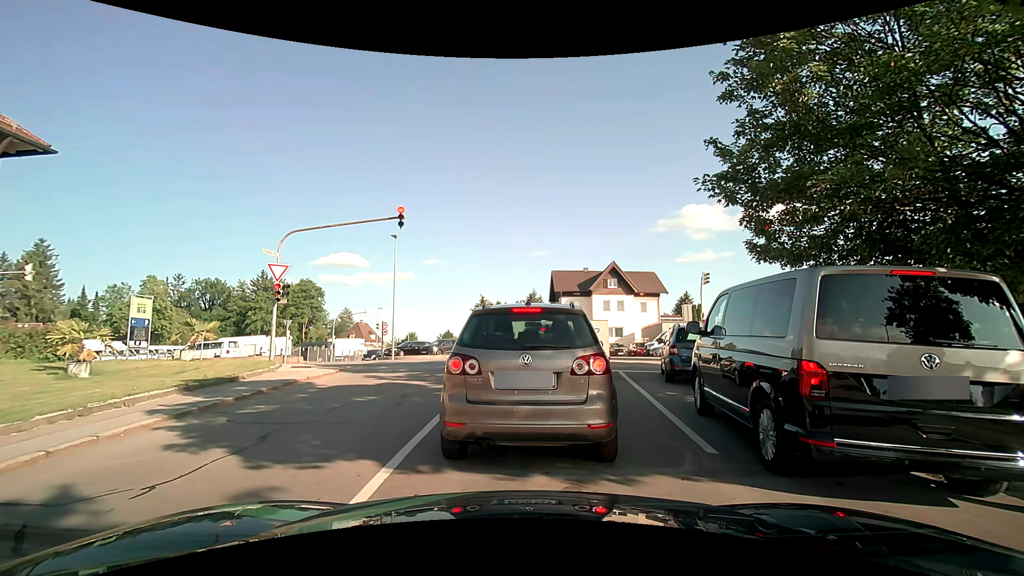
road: residential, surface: asphalt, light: Day
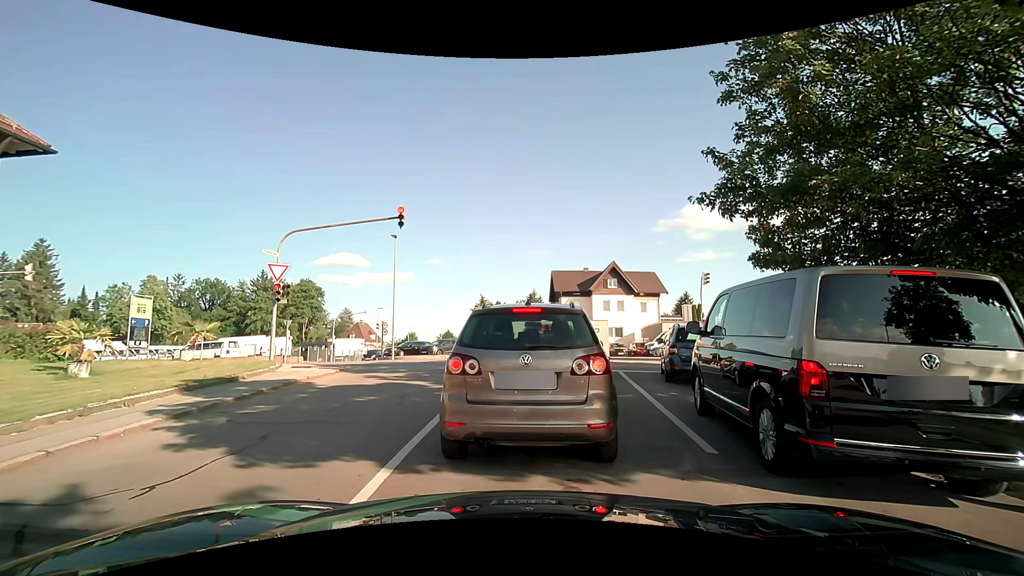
(0.0, 0.0) m; 0°
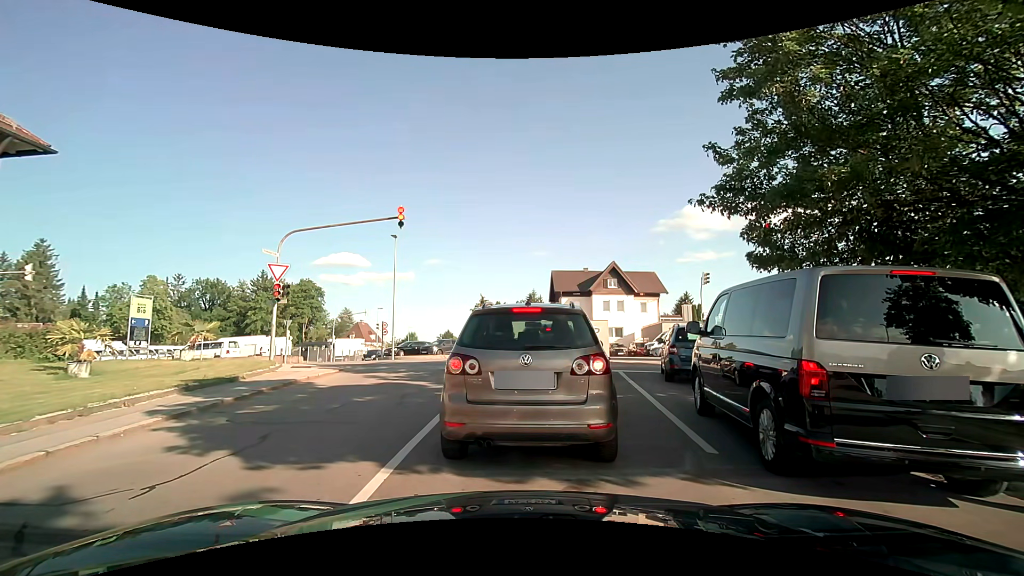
(0.0, 0.0) m; 0°
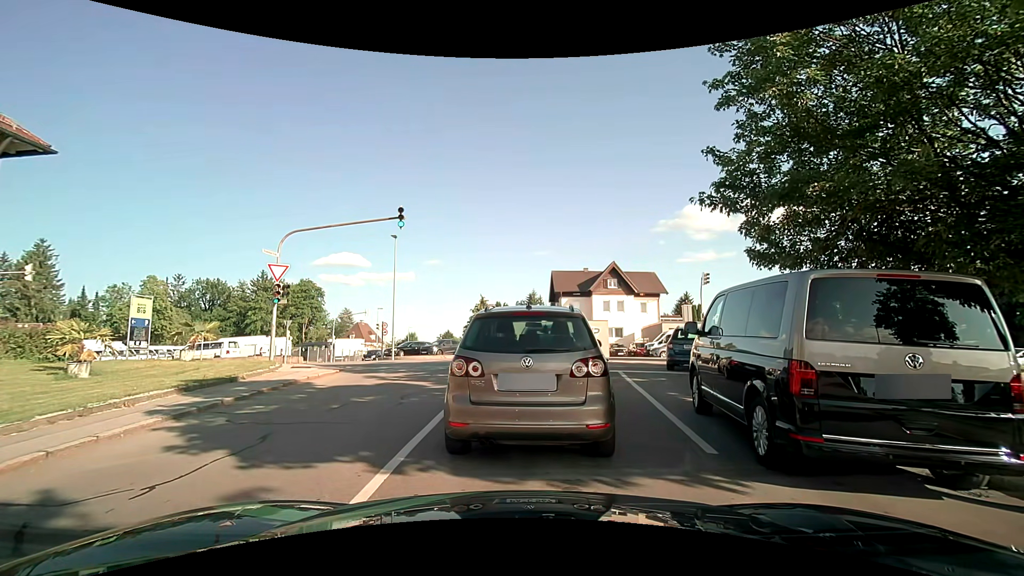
(0.0, 0.0) m; 0°
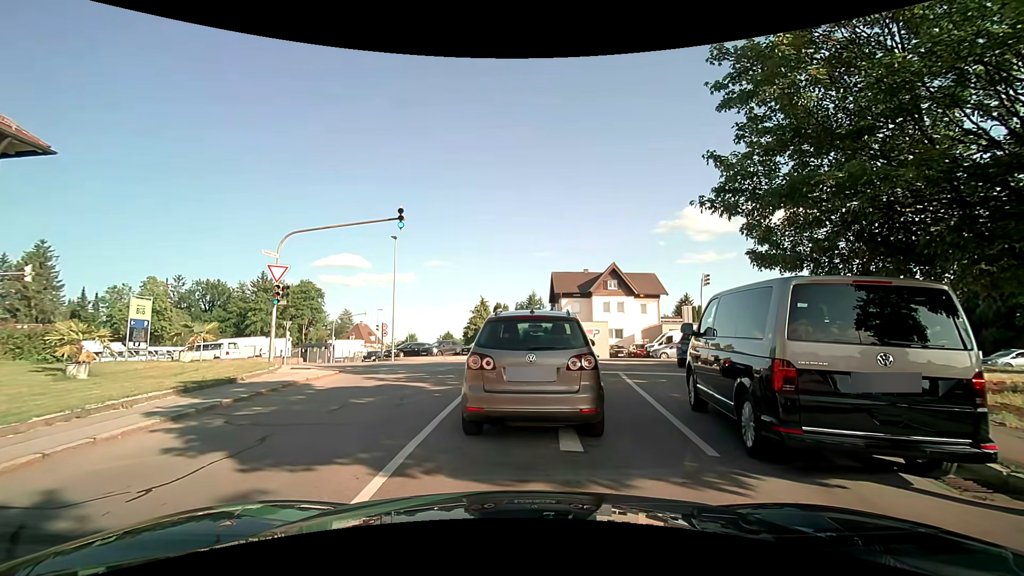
(0.0, 0.0) m; 0°
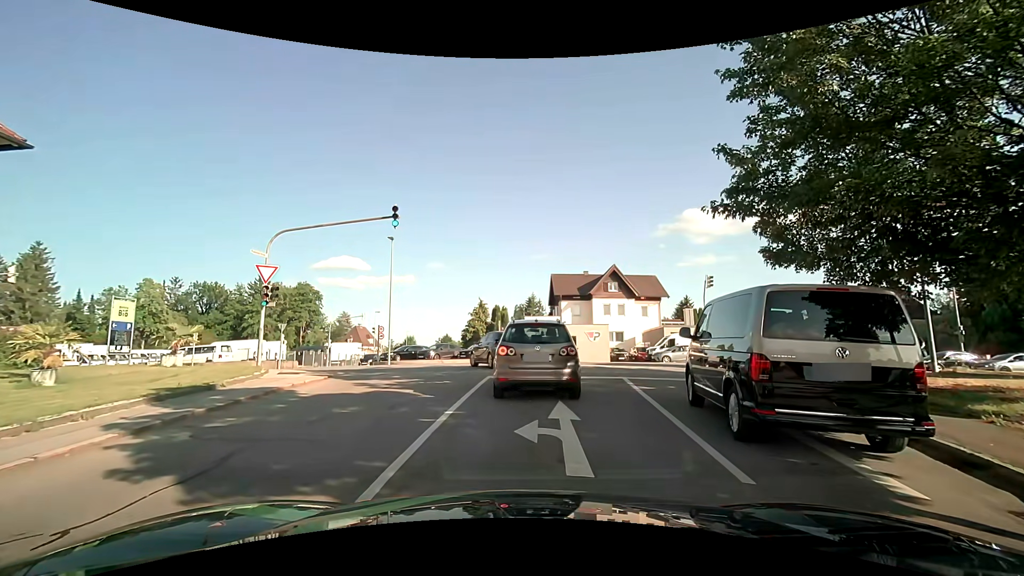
(0.0, +0.9) m; -2°
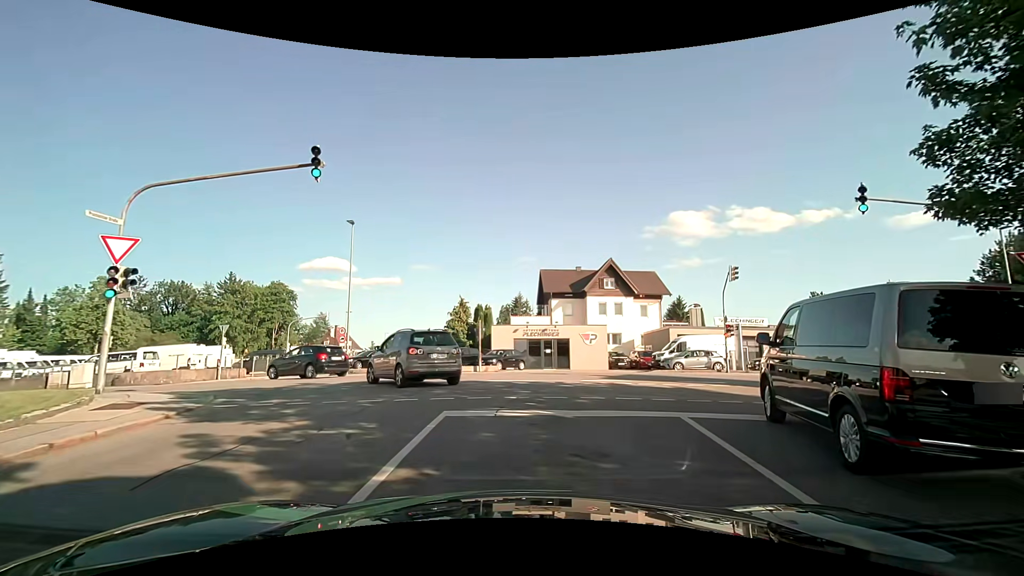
(+0.2, +6.7) m; +3°
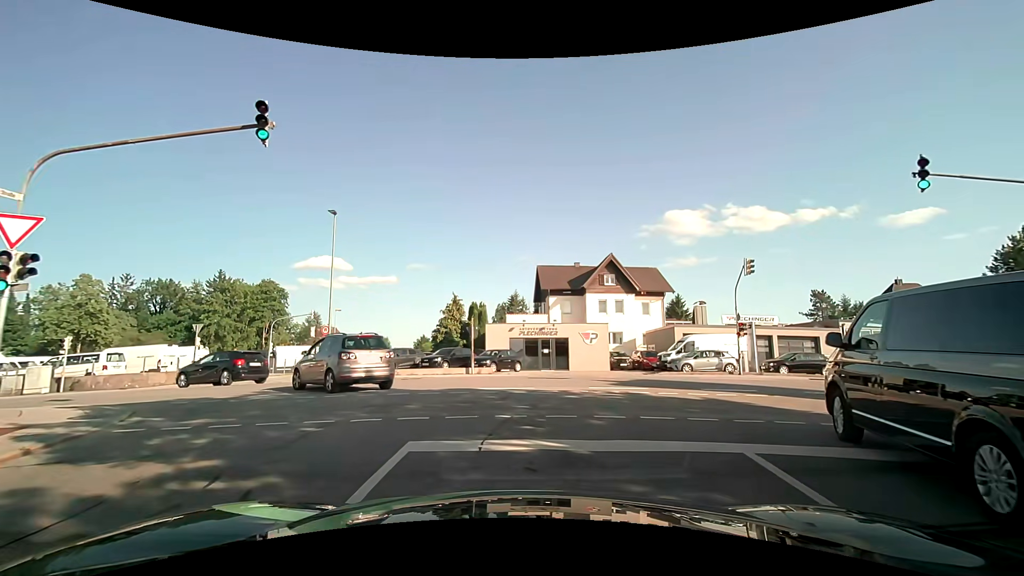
(0.0, +2.6) m; 0°
